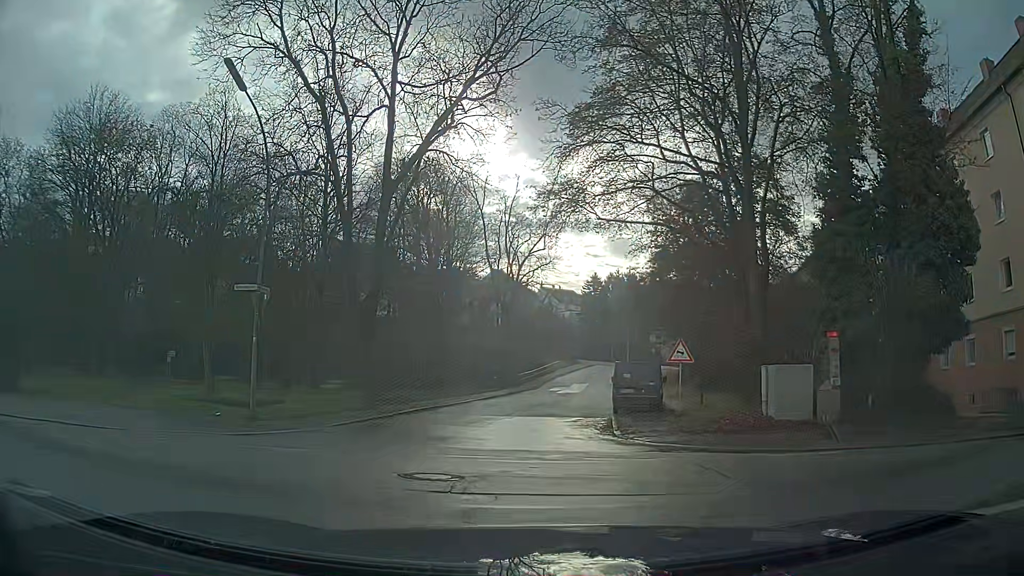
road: residential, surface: asphalt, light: Day
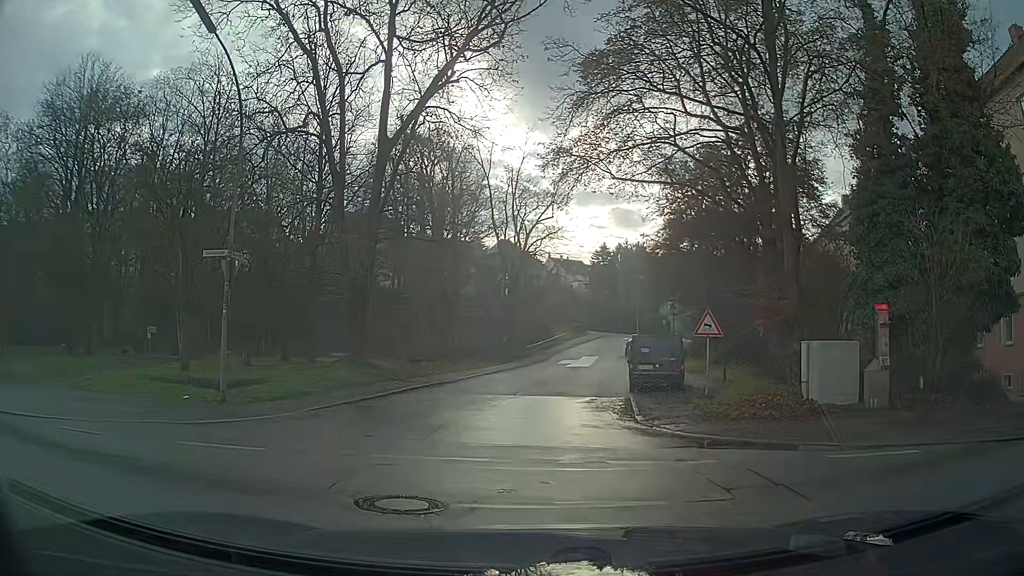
(0.0, +2.3) m; 0°
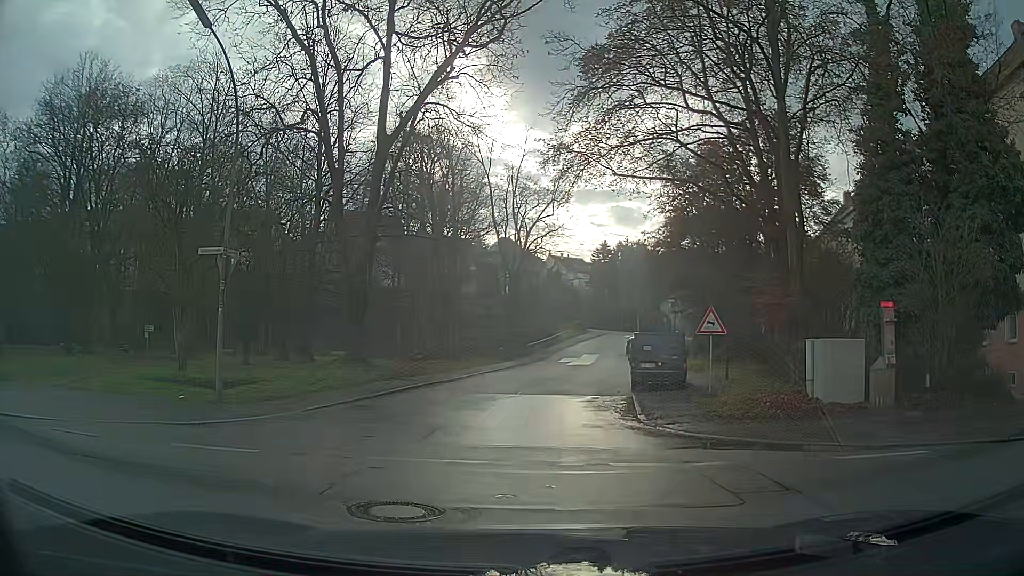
(0.0, +0.3) m; 0°
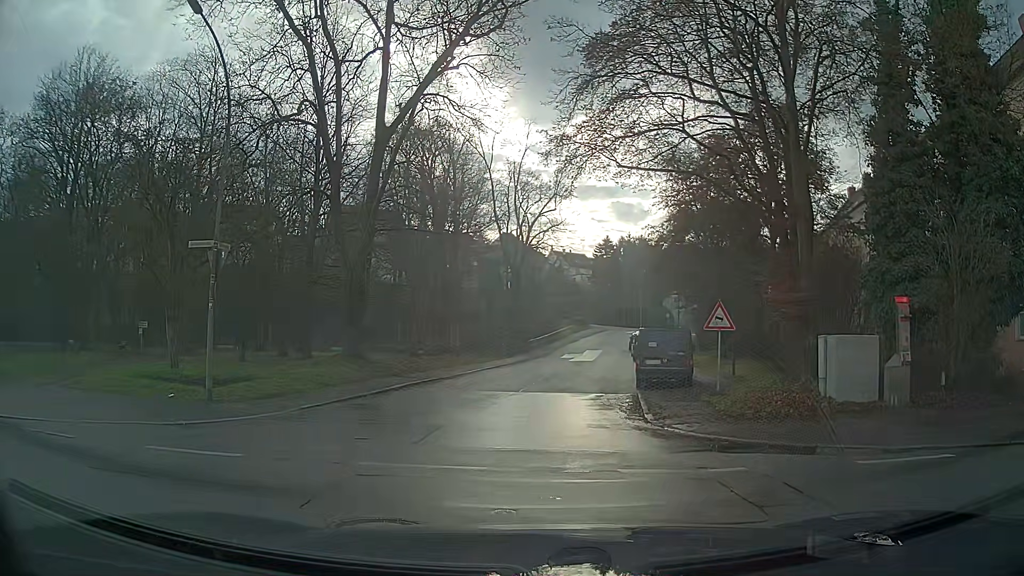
(0.0, +0.6) m; 0°
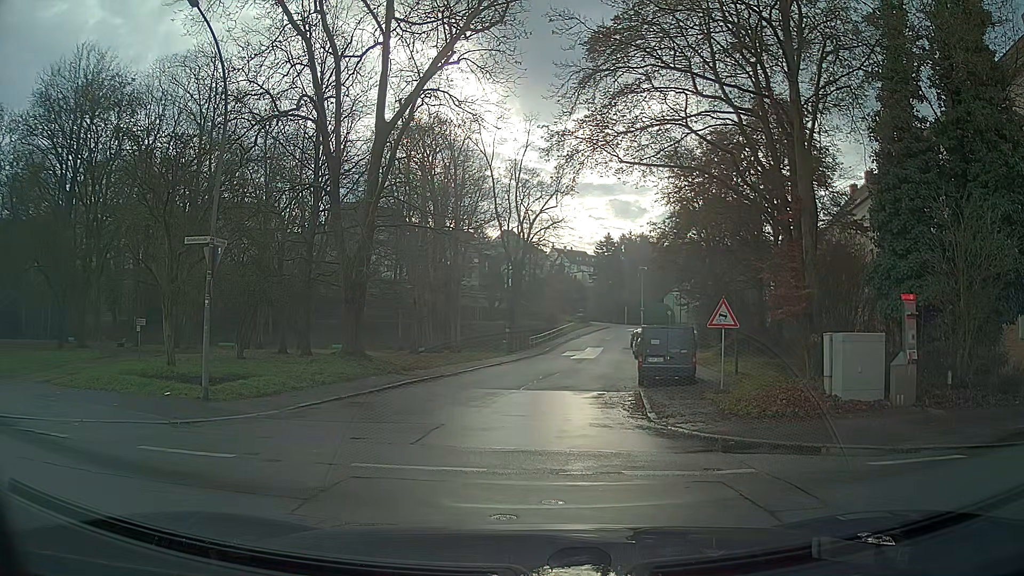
(0.0, +0.4) m; 0°
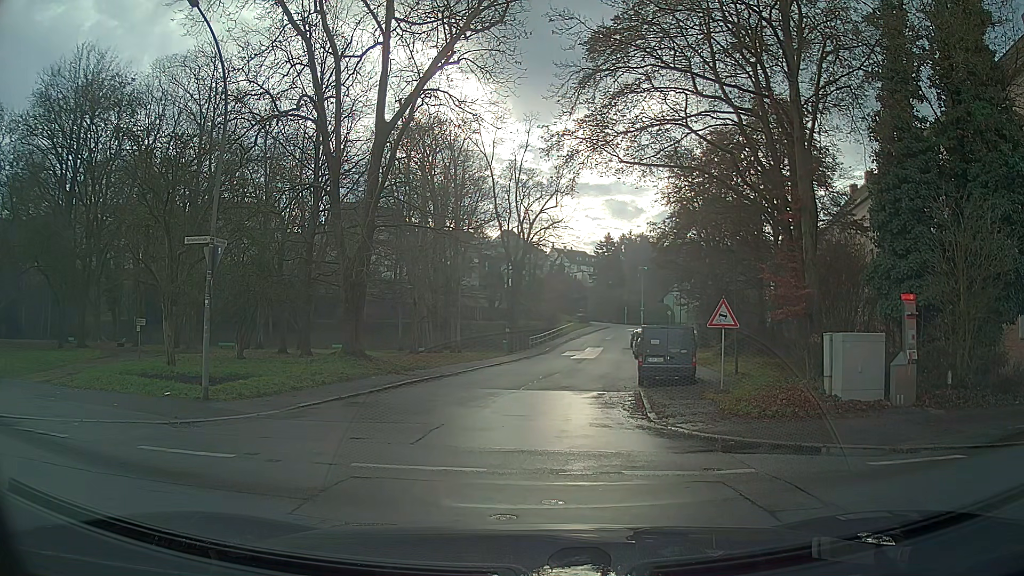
(0.0, 0.0) m; 0°
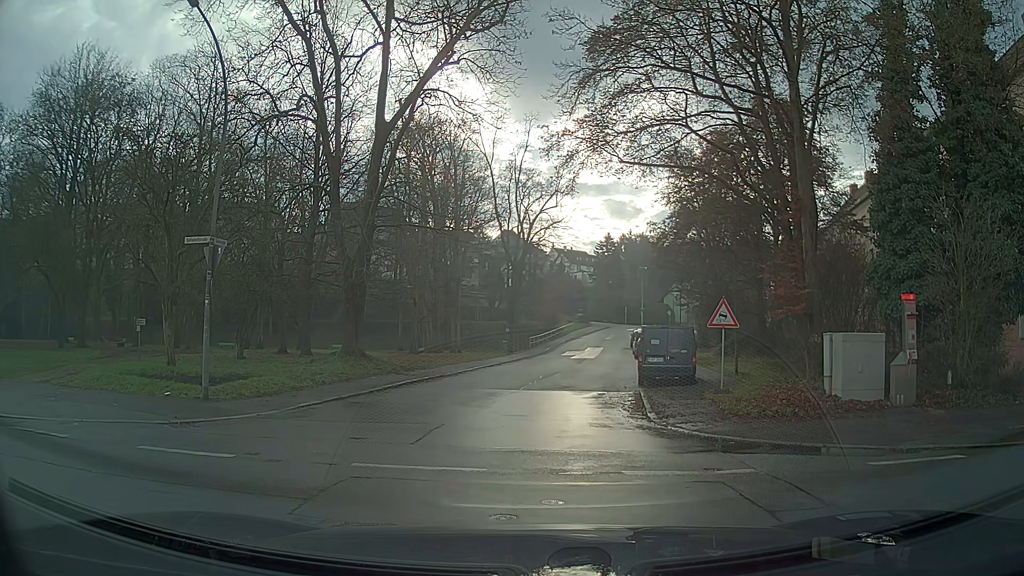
(0.0, 0.0) m; 0°
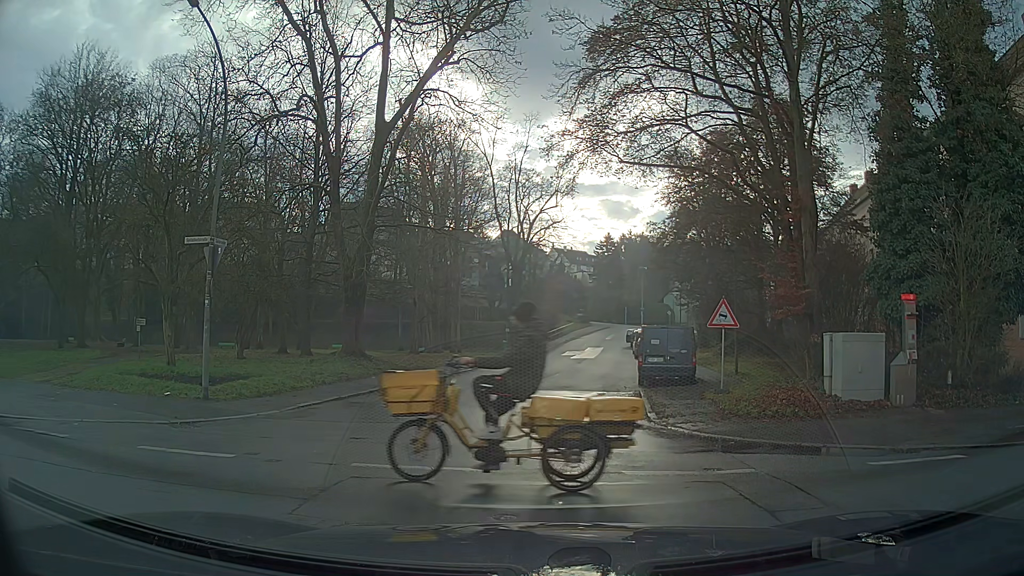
(0.0, 0.0) m; 0°
(0, +10) (0, +20) (+2, +30) (+3, +40) (+5, +50) (+6, +60) (+8, +69) (+10, +79) (+13, +89) (+17, +98) m
